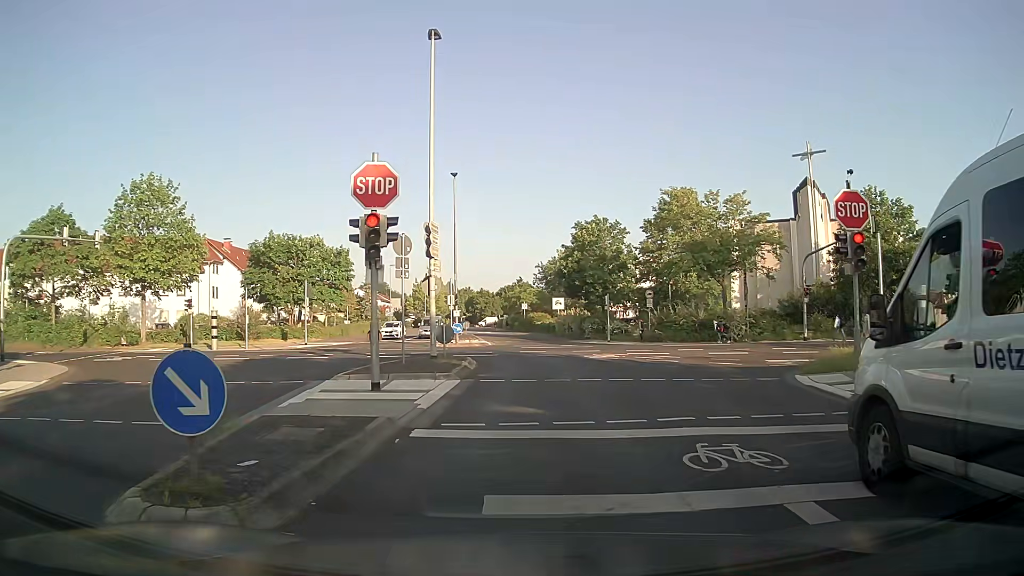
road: residential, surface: asphalt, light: Day
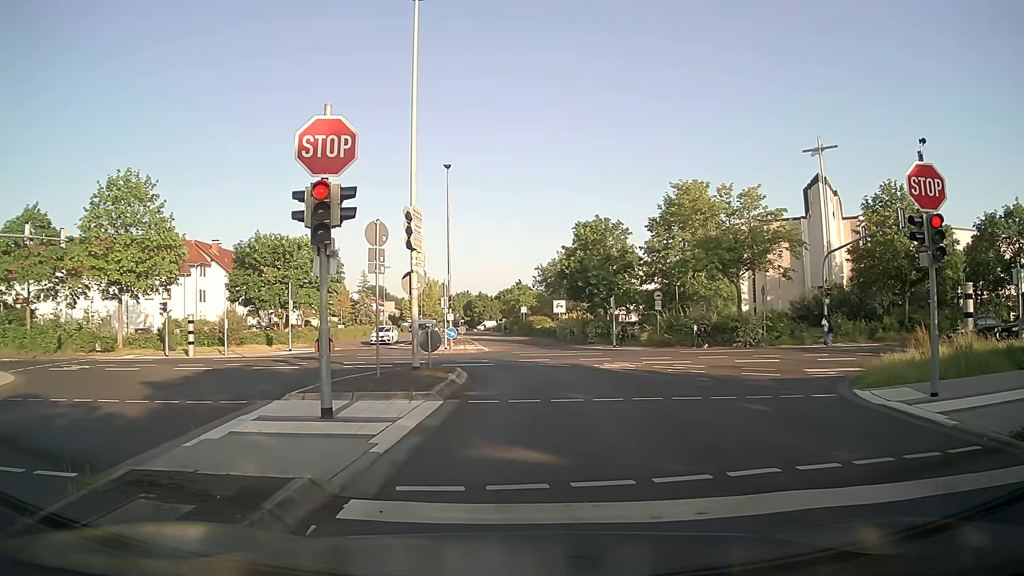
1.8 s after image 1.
(0.0, +2.8) m; +2°
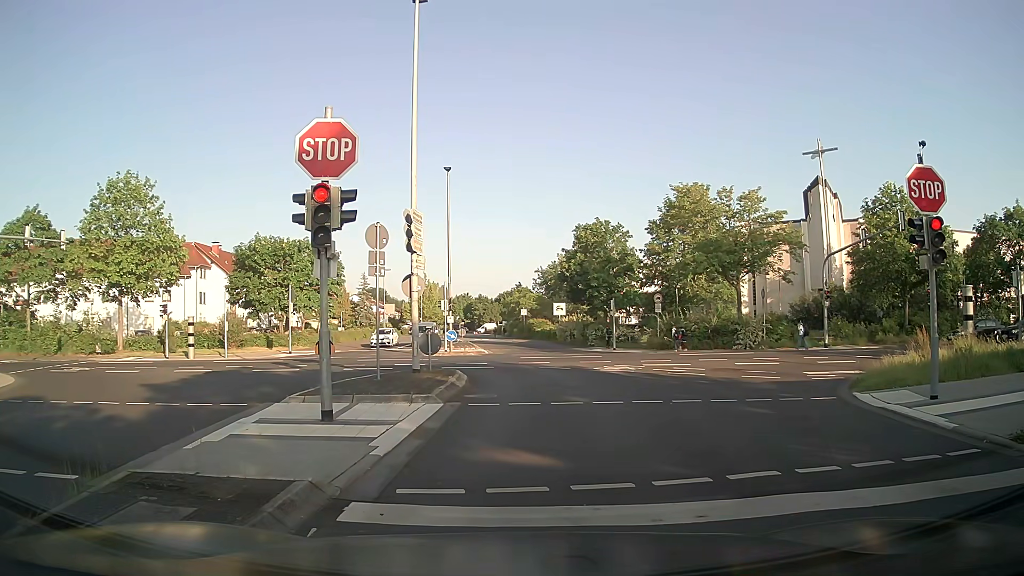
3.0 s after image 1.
(0.0, +0.1) m; 0°
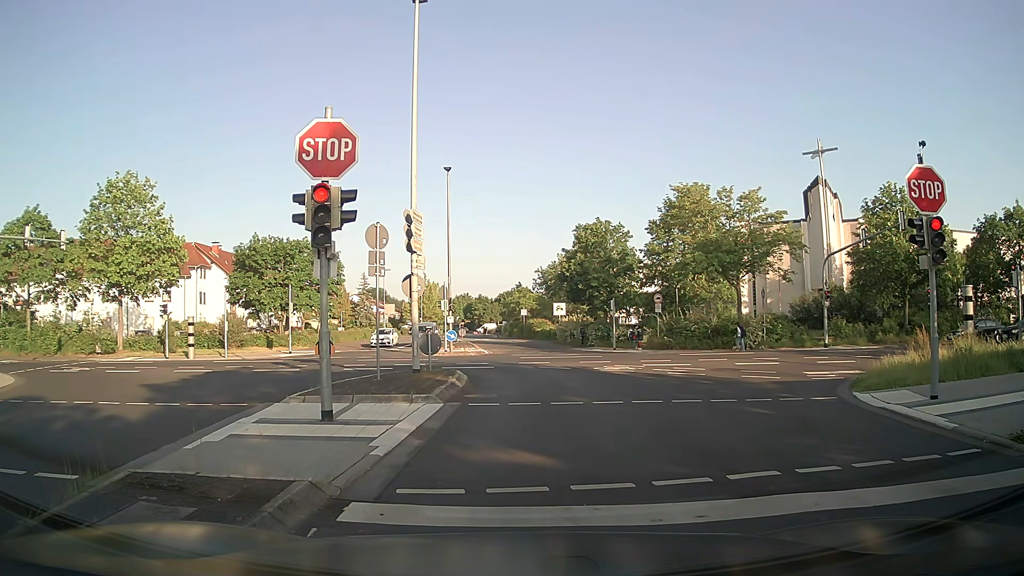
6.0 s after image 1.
(0.0, 0.0) m; 0°
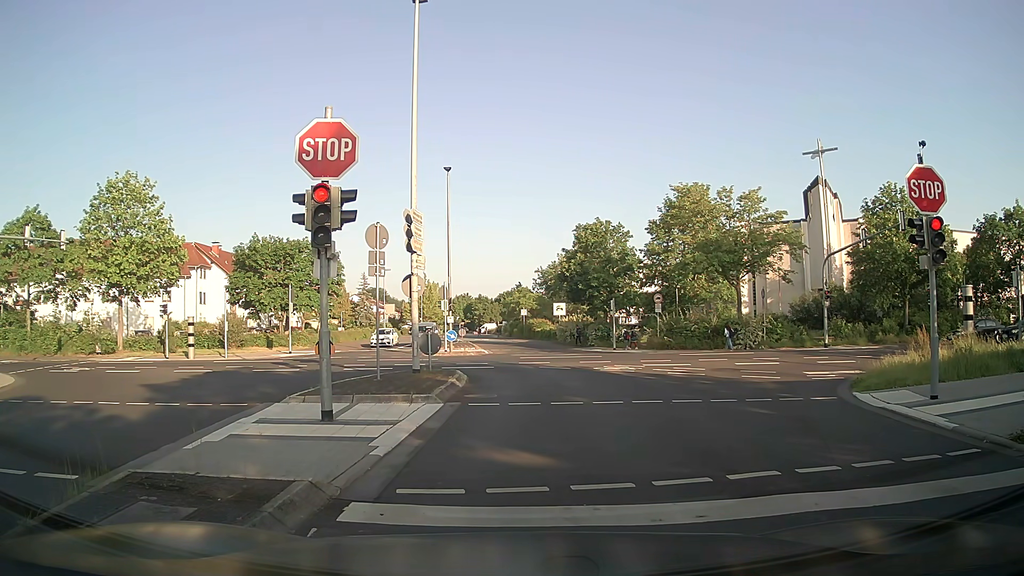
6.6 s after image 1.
(0.0, 0.0) m; 0°
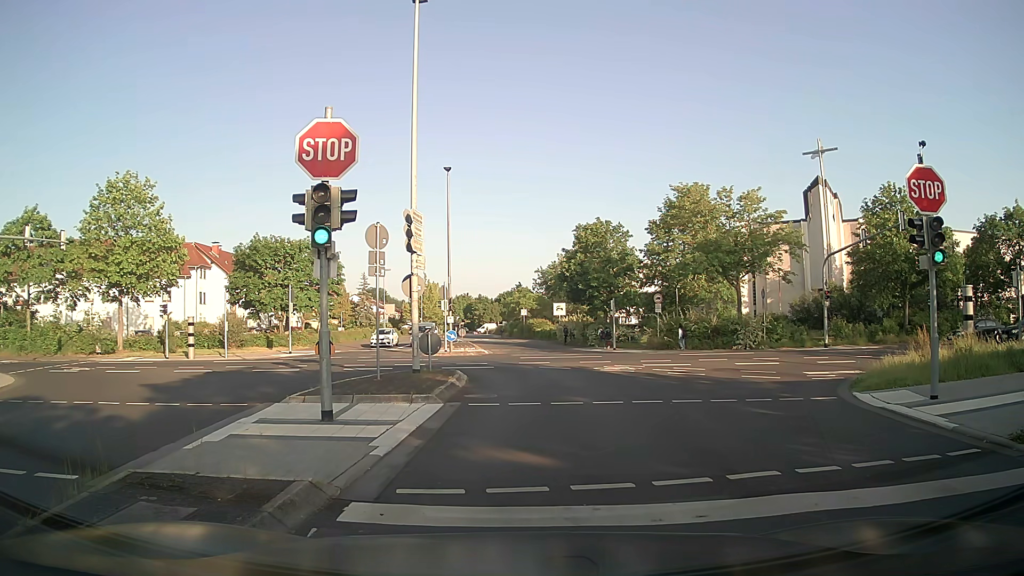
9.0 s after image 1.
(0.0, 0.0) m; 0°
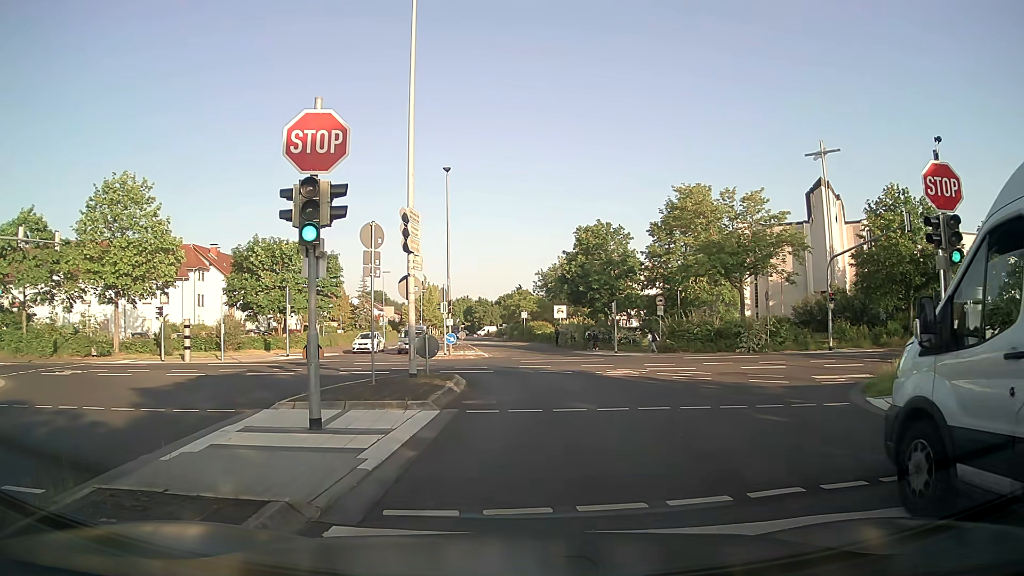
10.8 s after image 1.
(0.0, +0.6) m; 0°
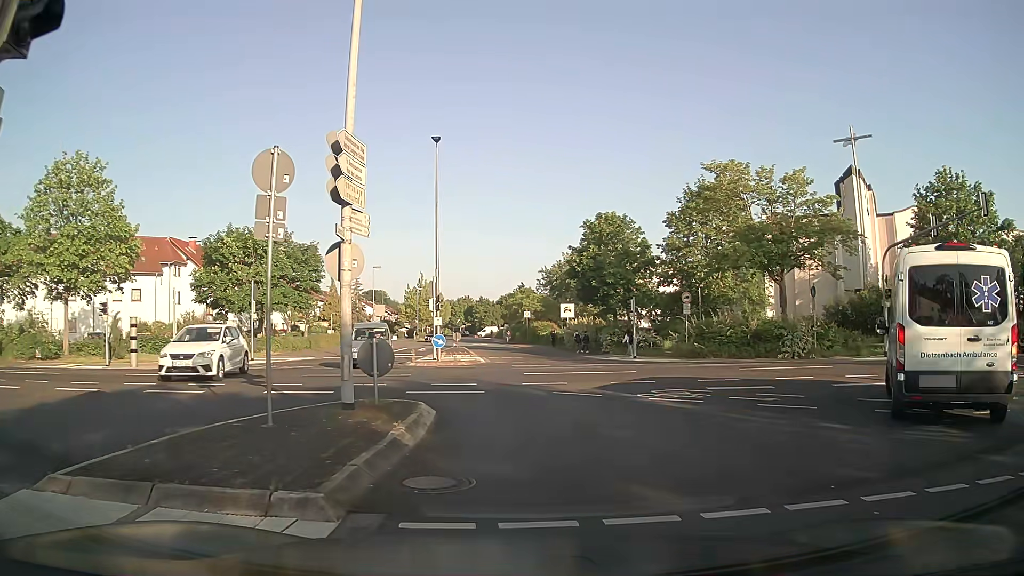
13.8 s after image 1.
(-0.1, +6.6) m; -2°
